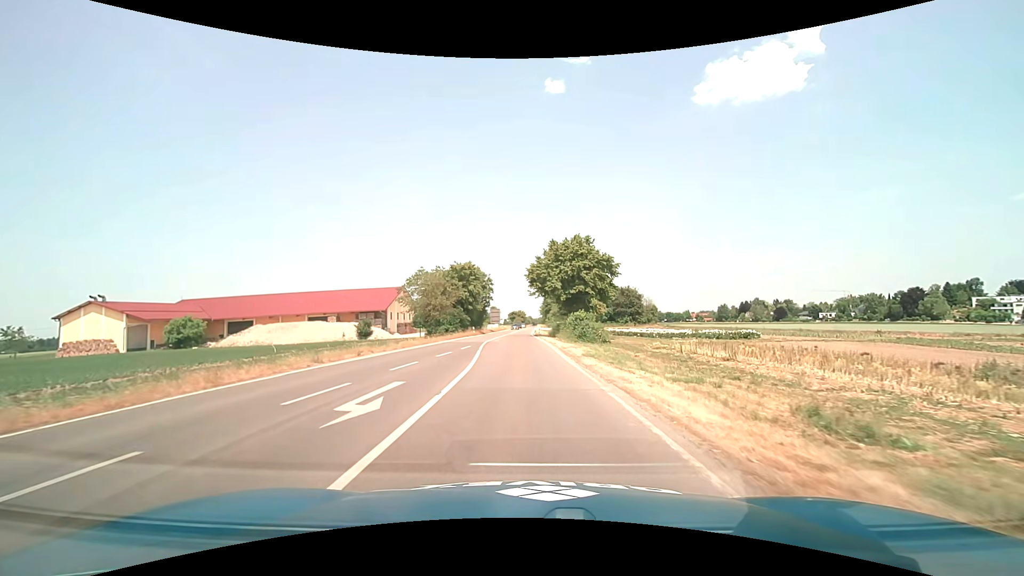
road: secondary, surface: asphalt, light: Day
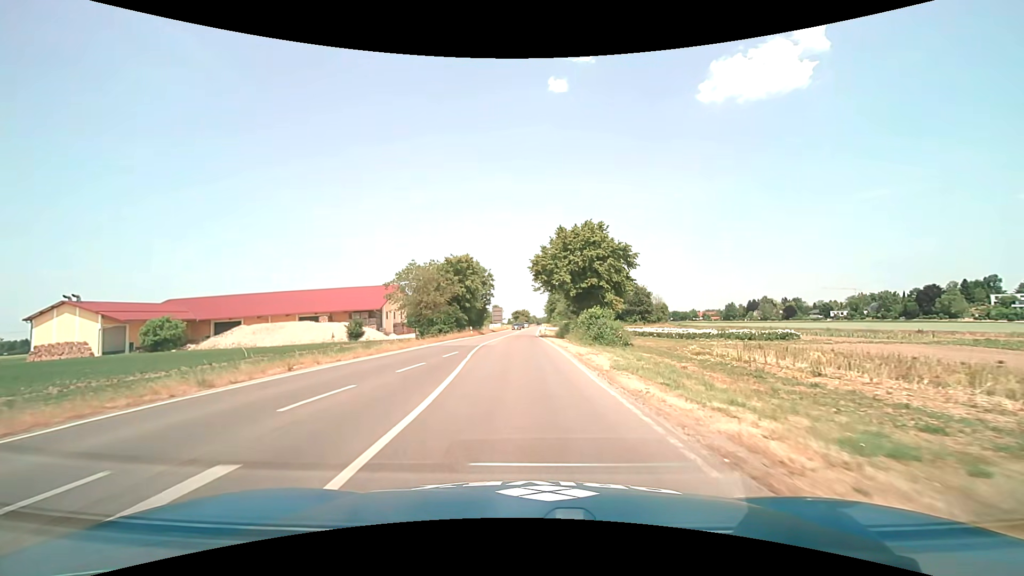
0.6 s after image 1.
(0.0, +7.0) m; -1°
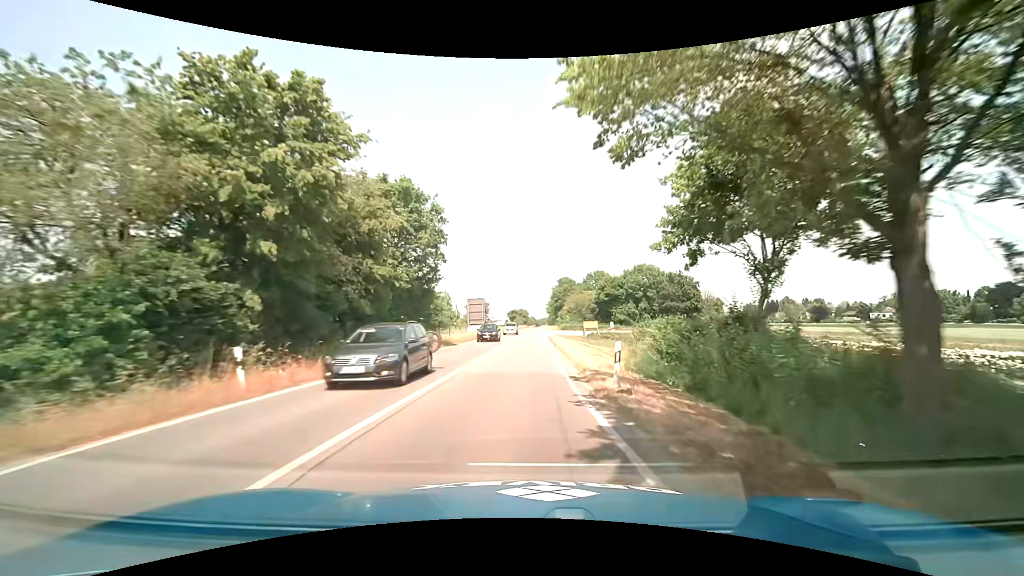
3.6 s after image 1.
(-0.2, +44.7) m; -1°
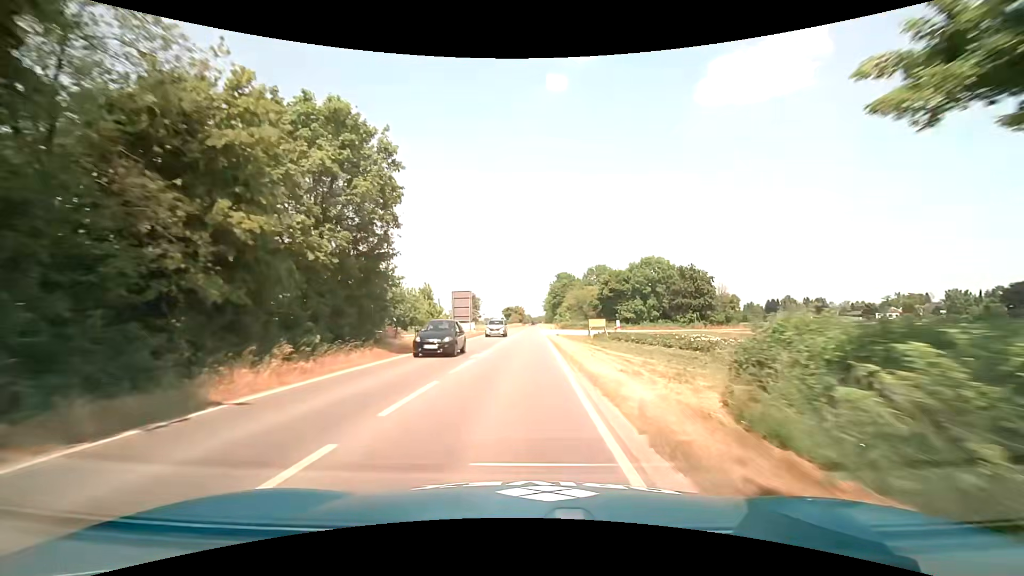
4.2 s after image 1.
(+0.1, +10.6) m; +1°
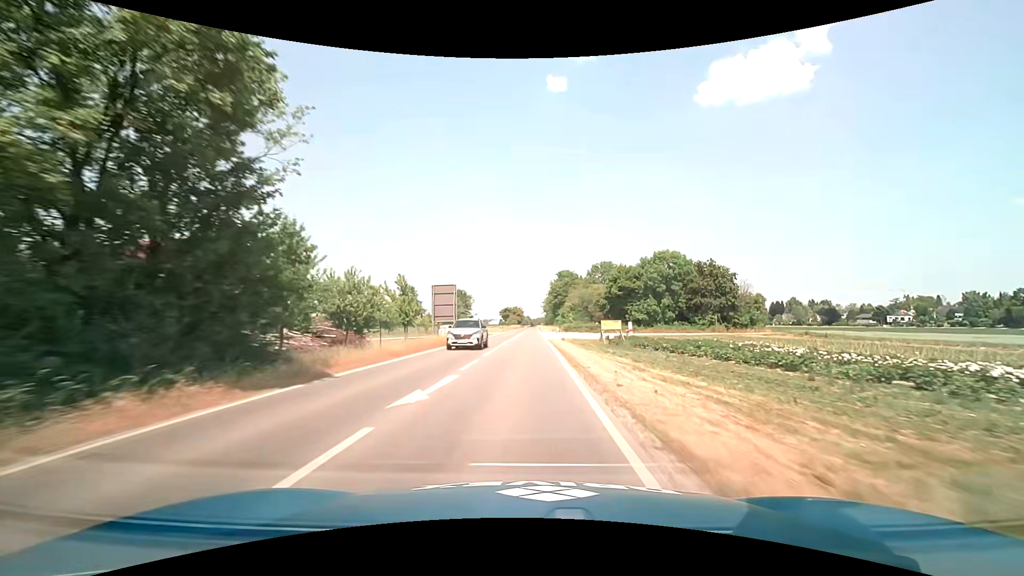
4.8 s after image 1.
(0.0, +11.1) m; 0°
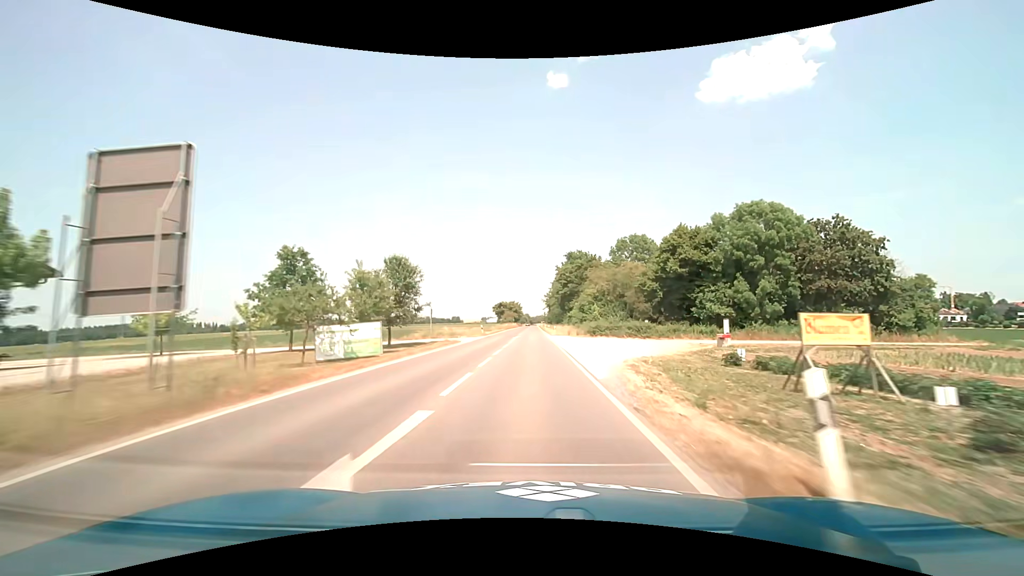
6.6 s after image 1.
(0.0, +36.0) m; 0°
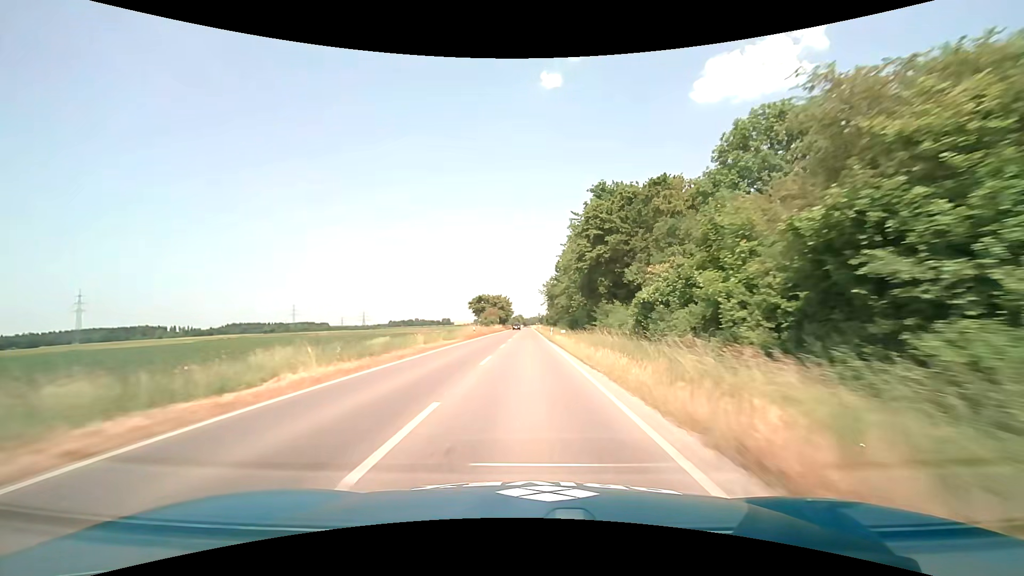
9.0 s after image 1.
(+0.3, +53.3) m; +1°
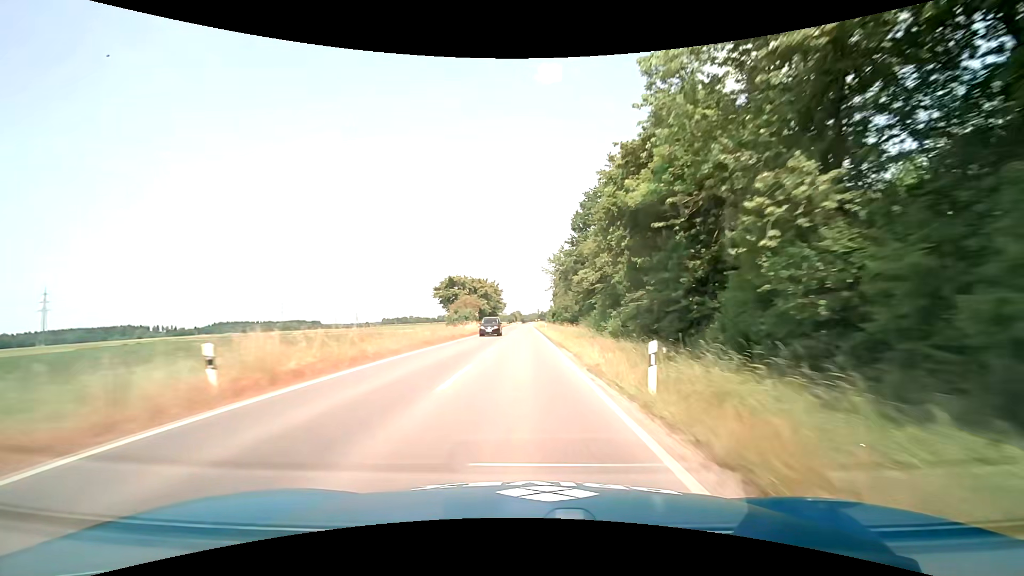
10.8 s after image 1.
(+0.1, +42.9) m; 0°
(0, +10) (0, +20) (0, +30) (0, +40) (0, +50) (0, +60) (0, +70) (0, +80) (0, +90) (0, +100) m
